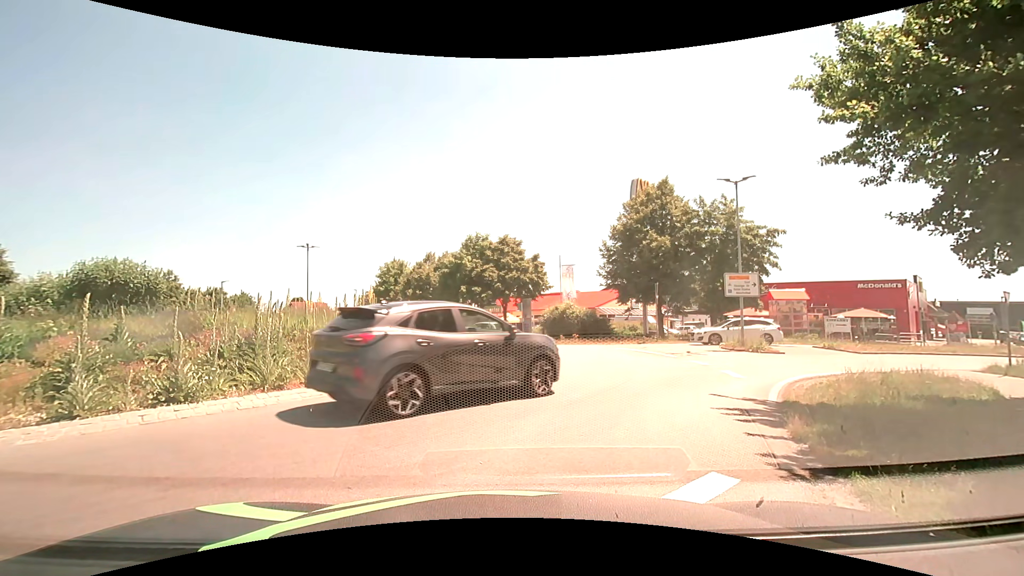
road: primary_link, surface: asphalt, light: Day
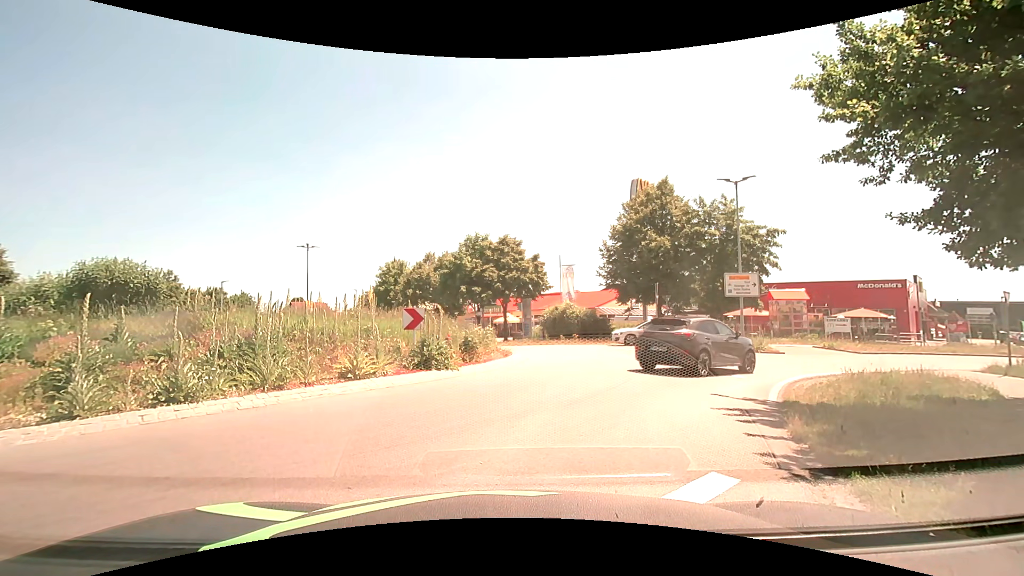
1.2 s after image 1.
(0.0, 0.0) m; 0°
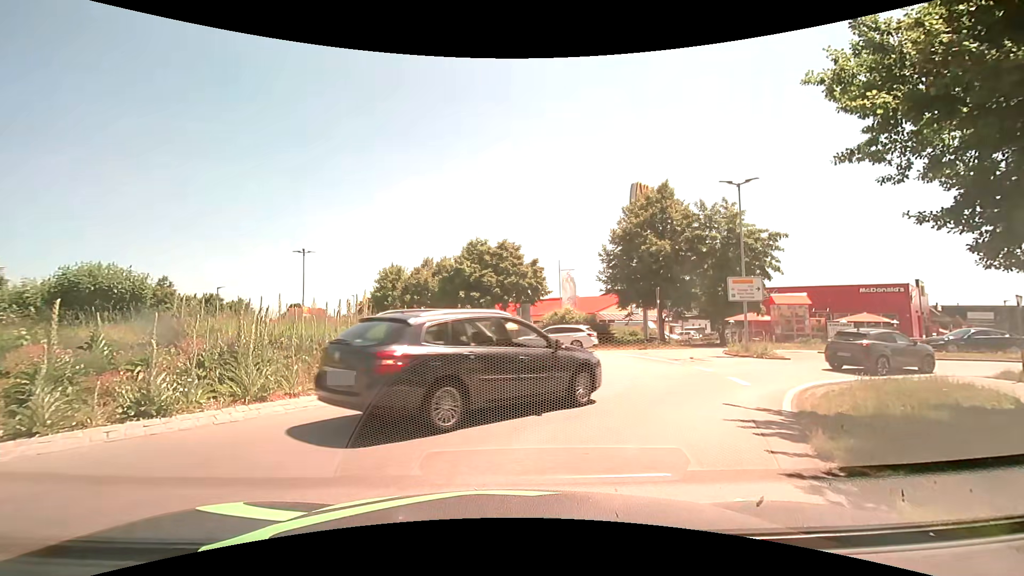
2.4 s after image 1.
(0.0, +0.6) m; 0°
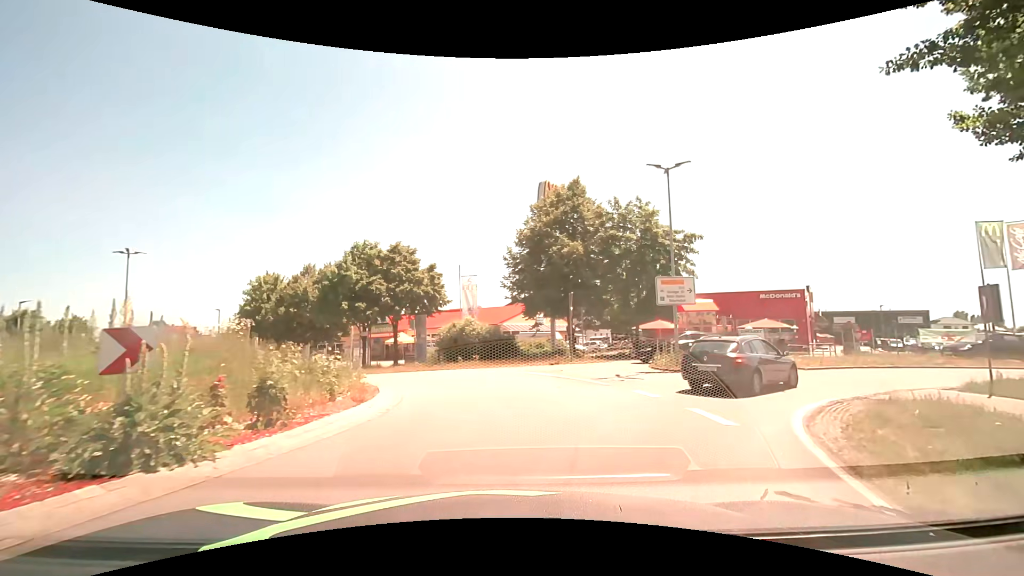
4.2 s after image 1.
(+0.5, +5.4) m; +12°
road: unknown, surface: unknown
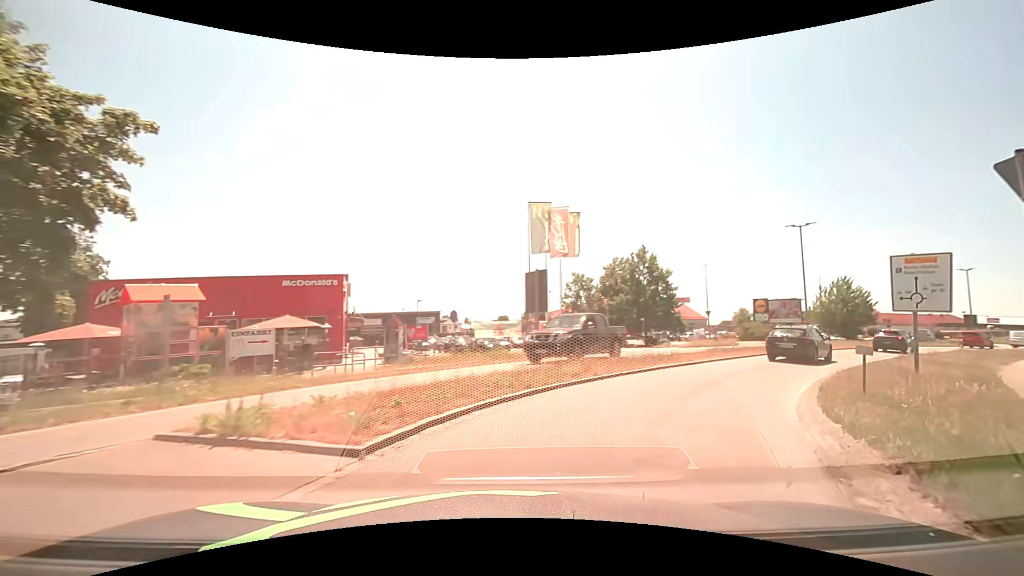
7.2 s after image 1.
(+7.0, +16.2) m; +48°
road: tertiary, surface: asphalt
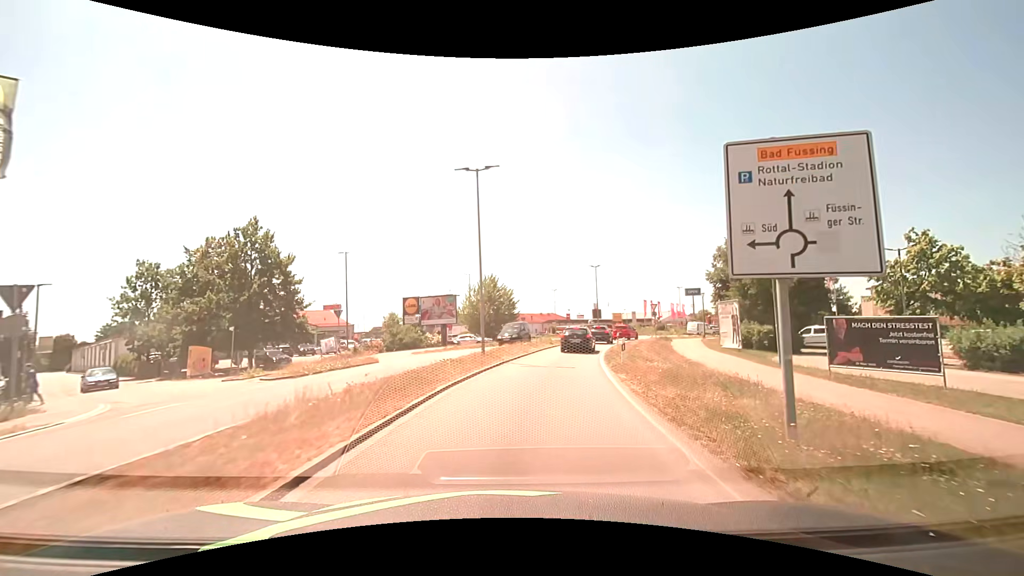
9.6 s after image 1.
(+6.8, +16.0) m; +40°
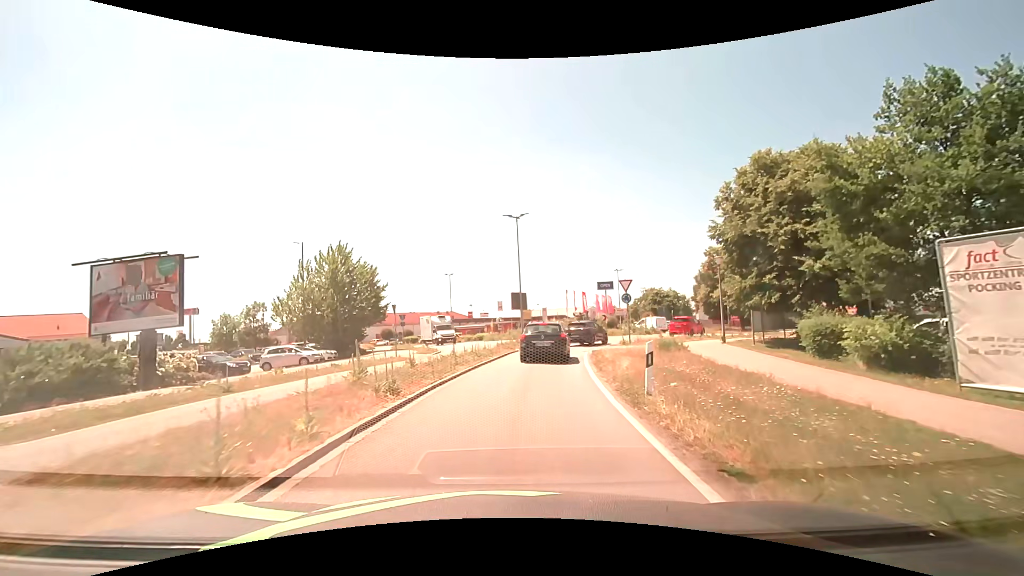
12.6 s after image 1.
(+3.2, +26.3) m; +12°
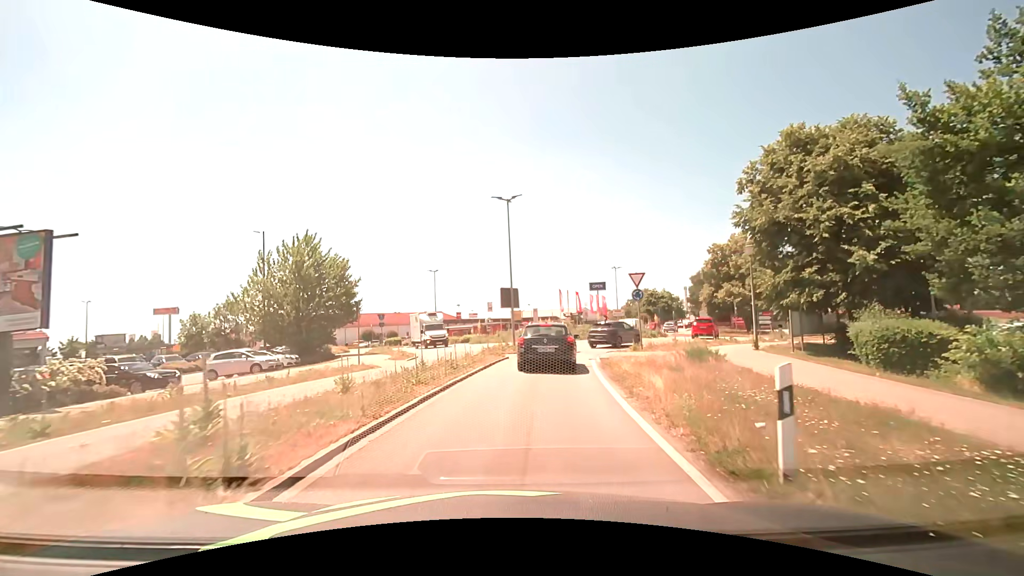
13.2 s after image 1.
(0.0, +4.6) m; +1°
